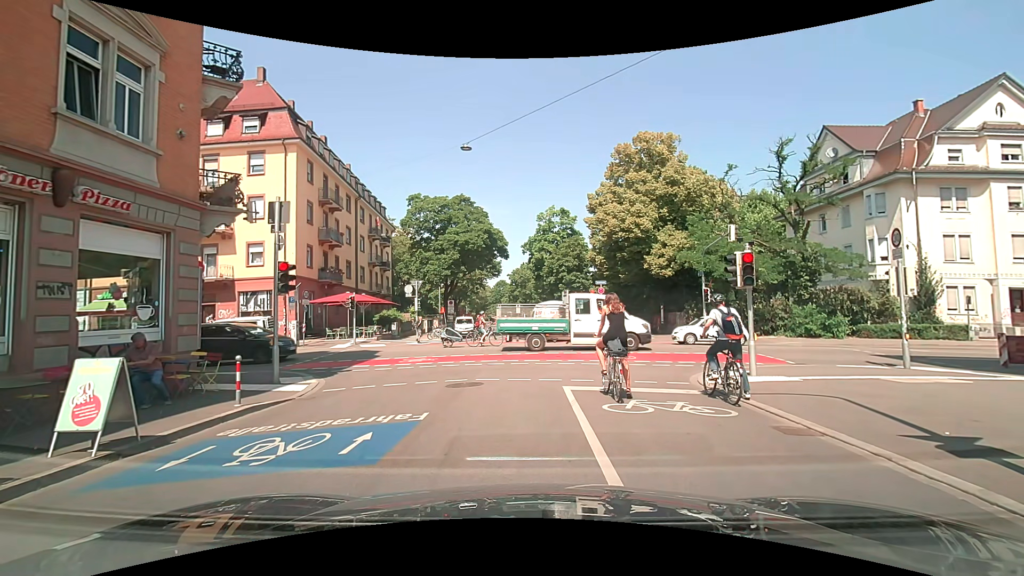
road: residential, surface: asphalt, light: Day
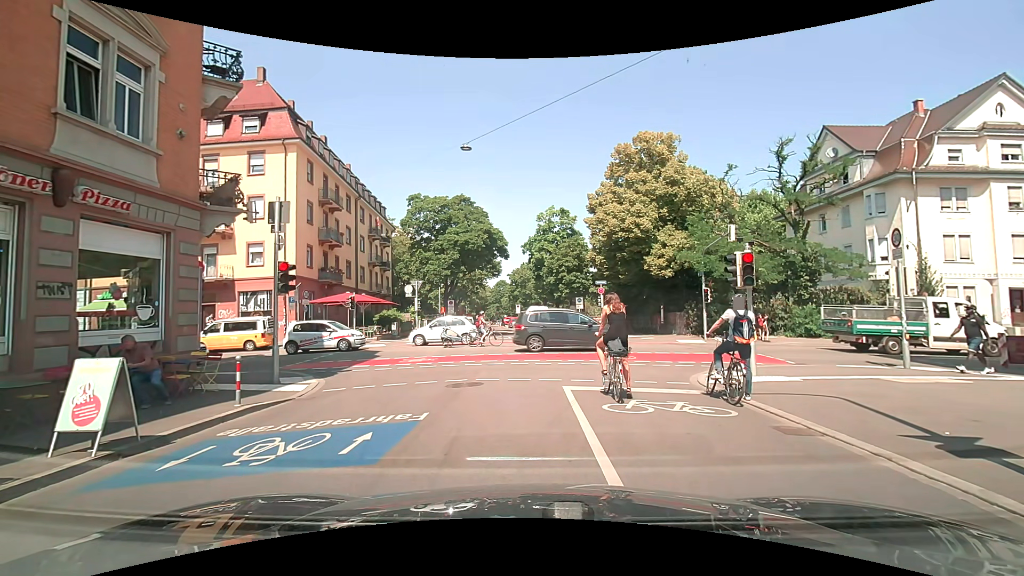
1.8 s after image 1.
(0.0, 0.0) m; 0°
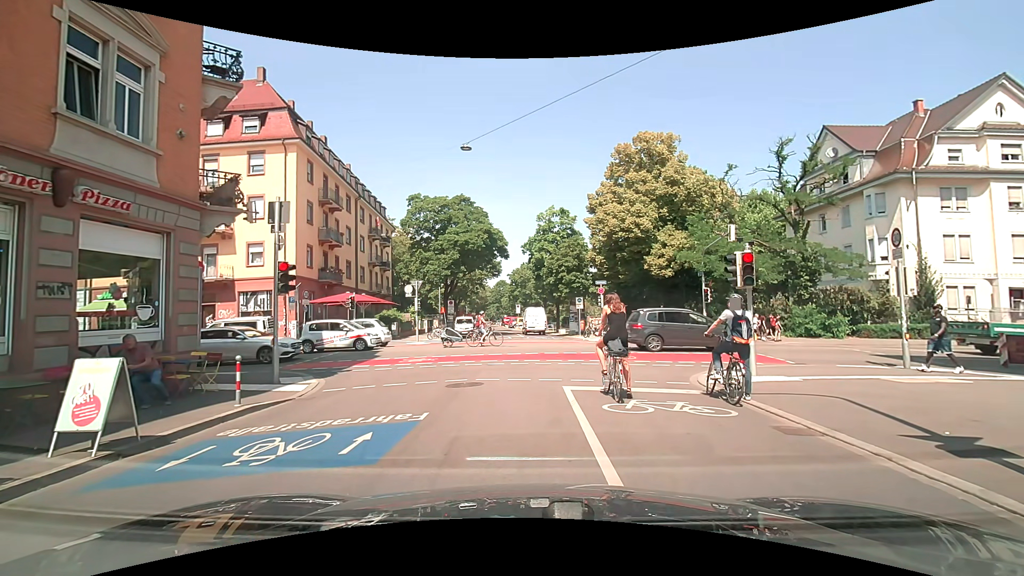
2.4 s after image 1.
(0.0, 0.0) m; 0°
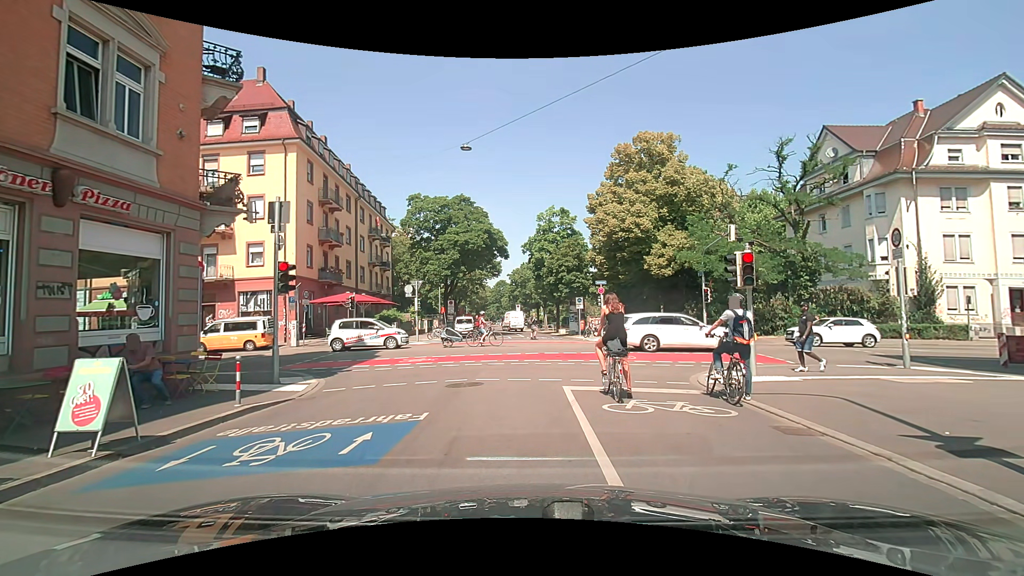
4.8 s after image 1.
(0.0, 0.0) m; 0°
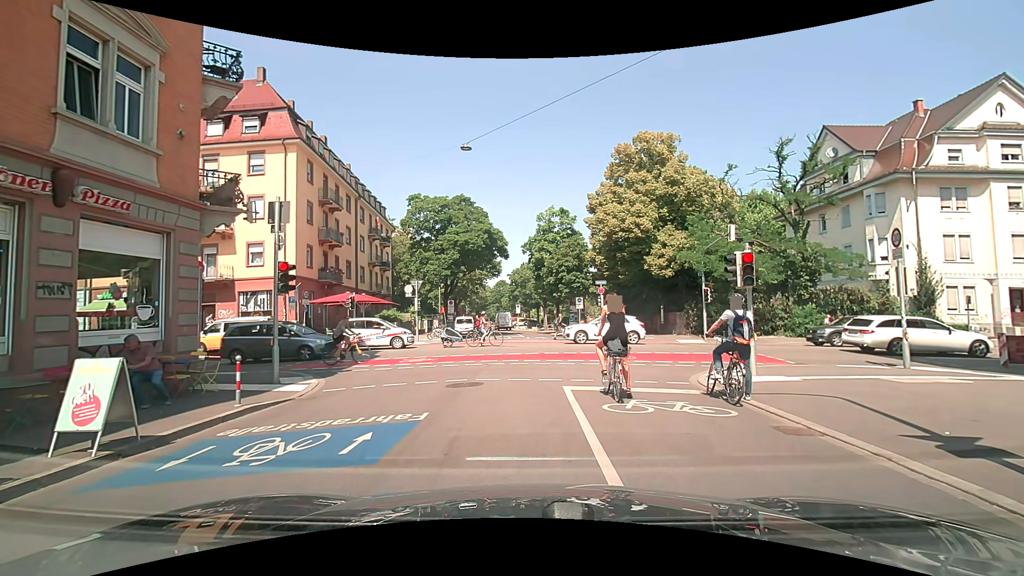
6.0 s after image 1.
(0.0, 0.0) m; 0°
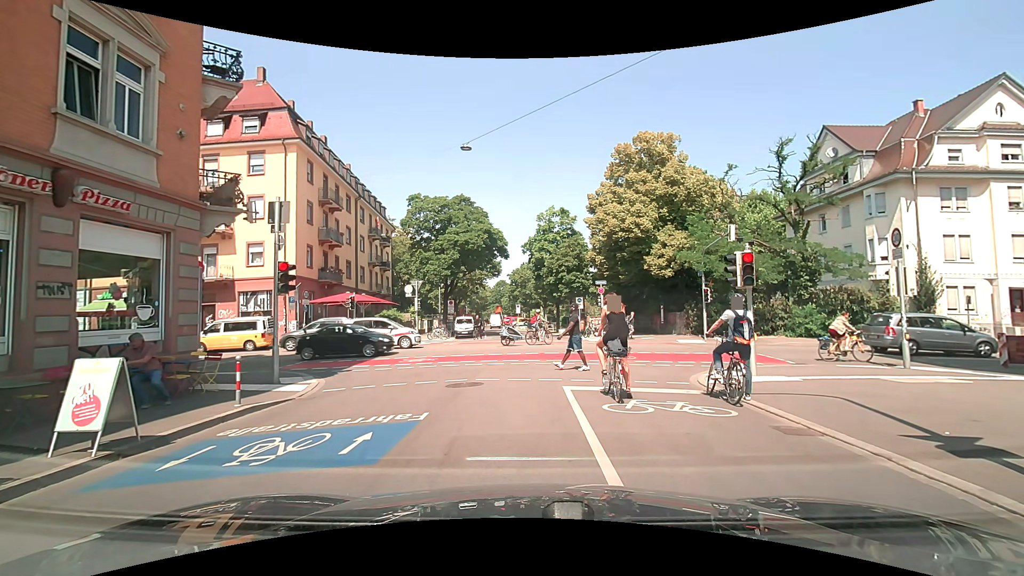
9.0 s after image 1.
(0.0, 0.0) m; 0°
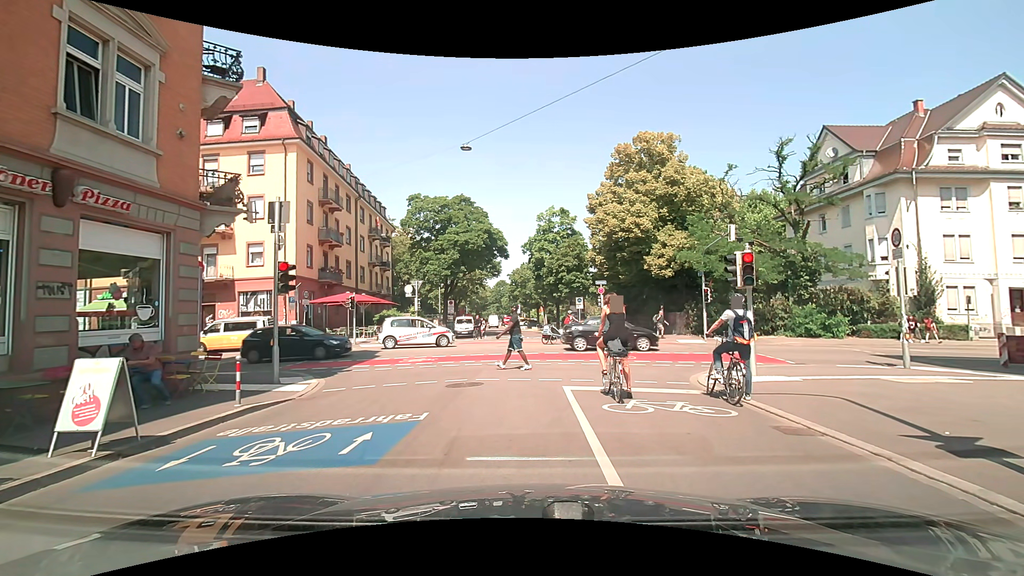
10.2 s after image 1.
(0.0, 0.0) m; 0°
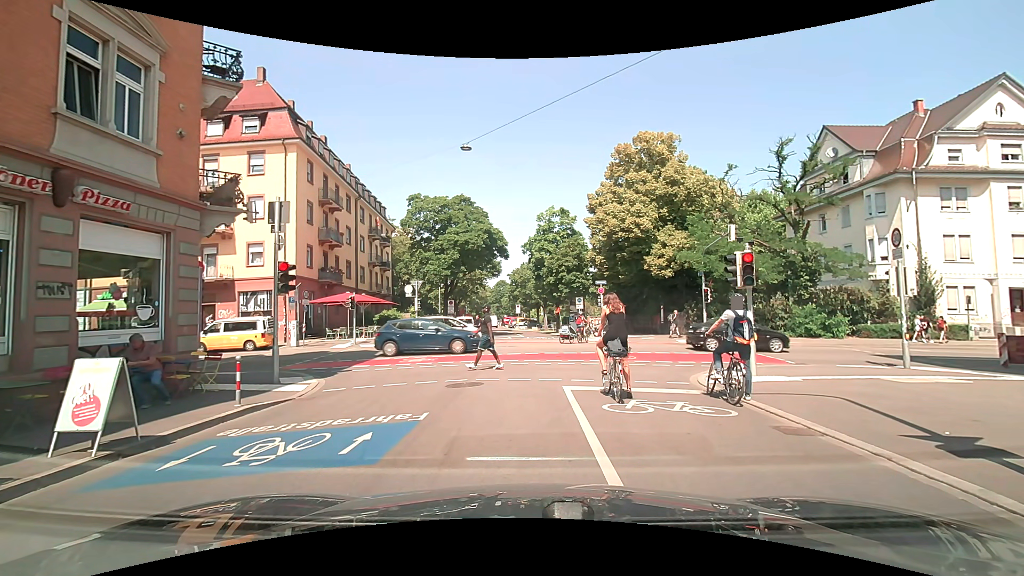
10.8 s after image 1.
(0.0, 0.0) m; 0°
